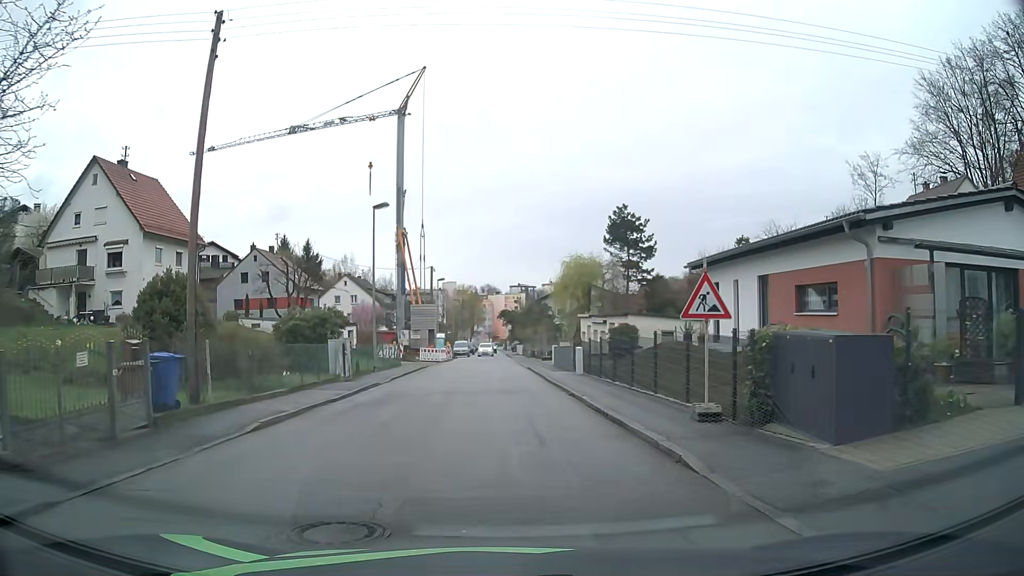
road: residential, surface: asphalt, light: Day
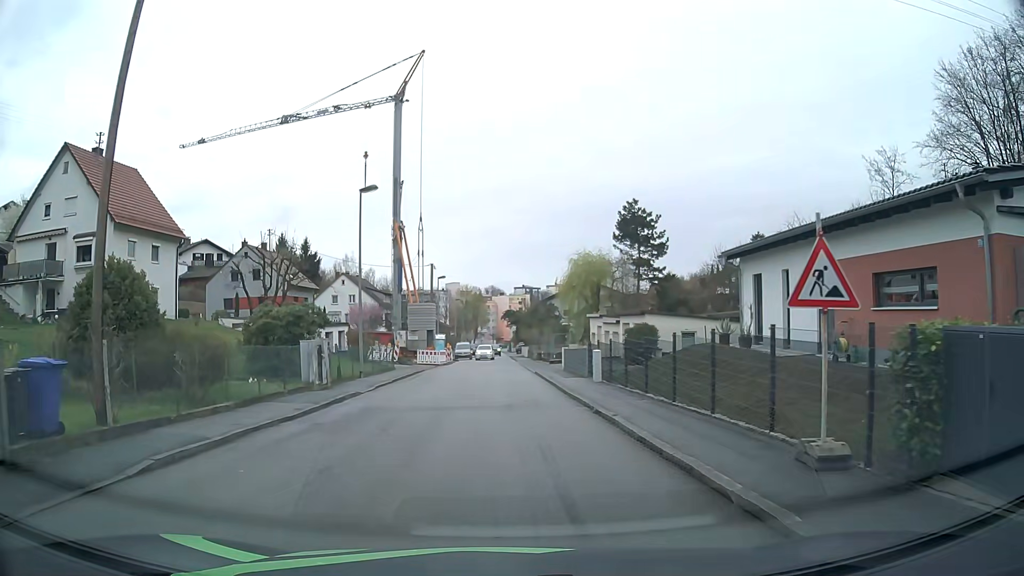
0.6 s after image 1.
(0.0, +4.0) m; -1°
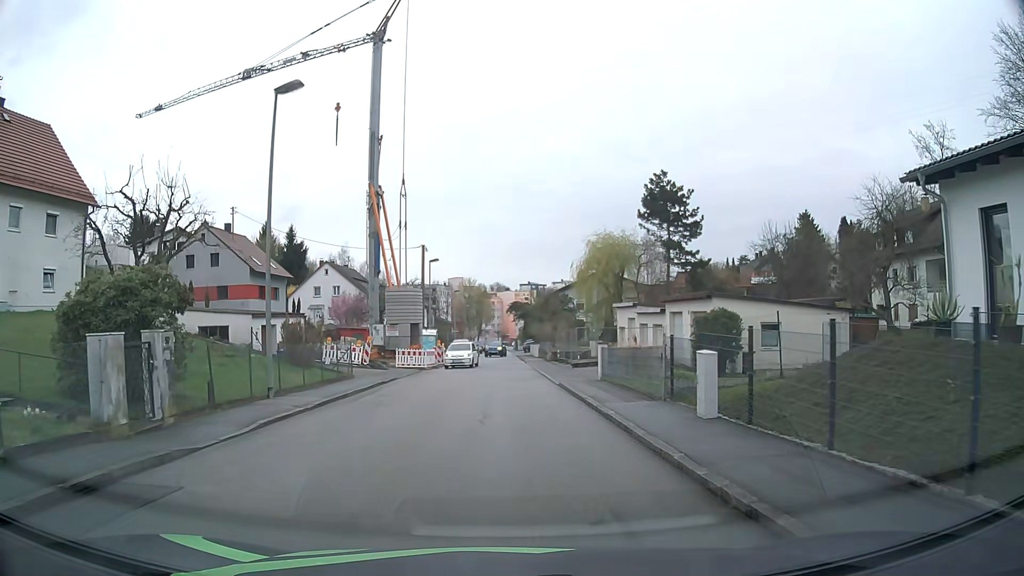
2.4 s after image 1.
(0.0, +11.9) m; 0°
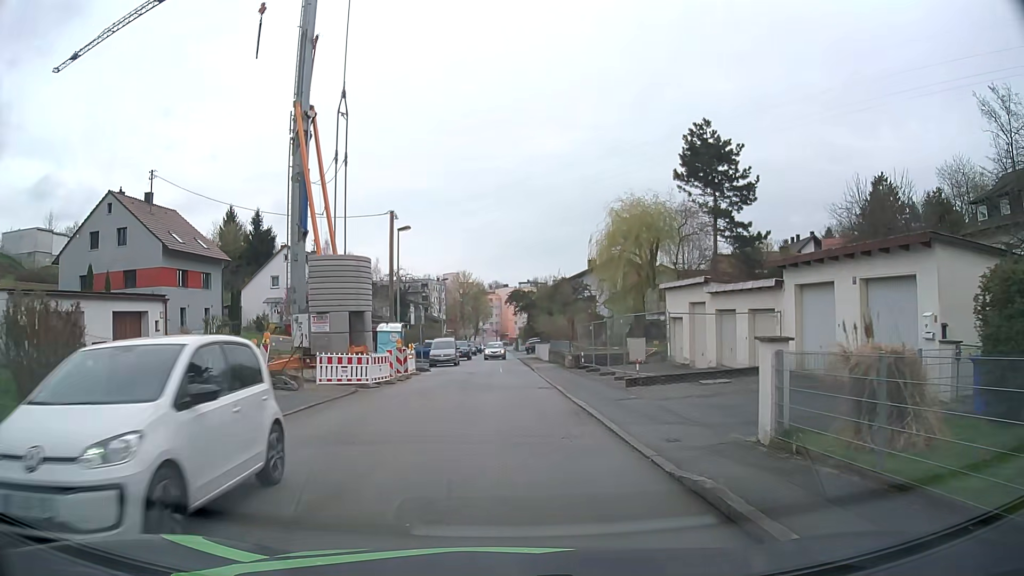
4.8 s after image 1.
(0.0, +15.5) m; 0°
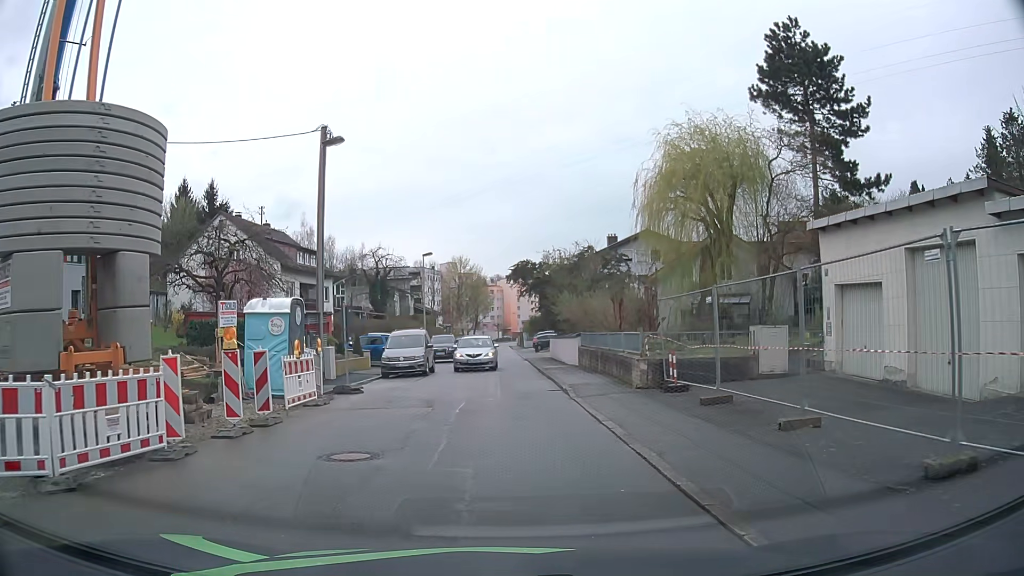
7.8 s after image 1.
(-0.1, +16.9) m; 0°
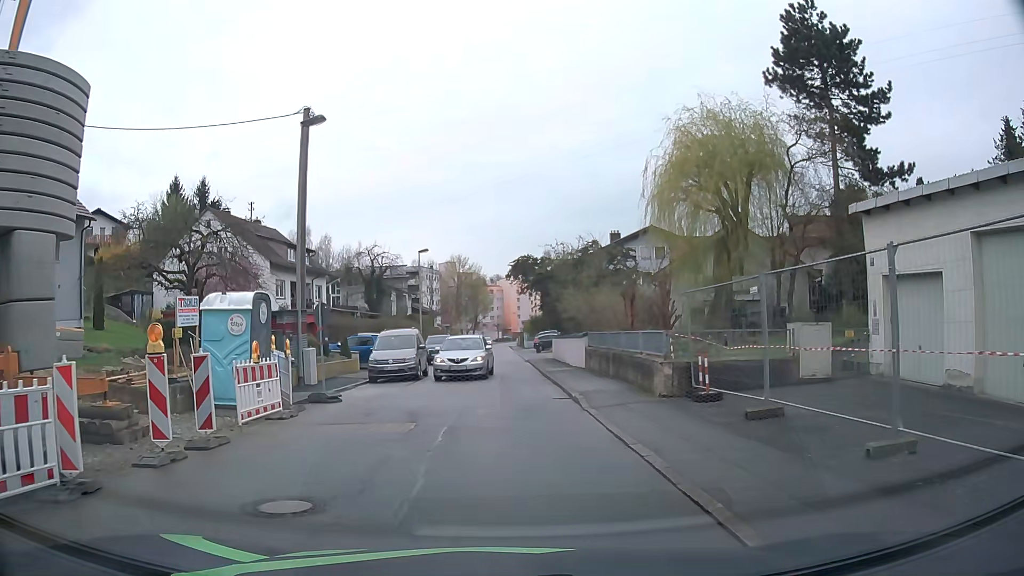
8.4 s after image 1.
(0.0, +2.3) m; +1°
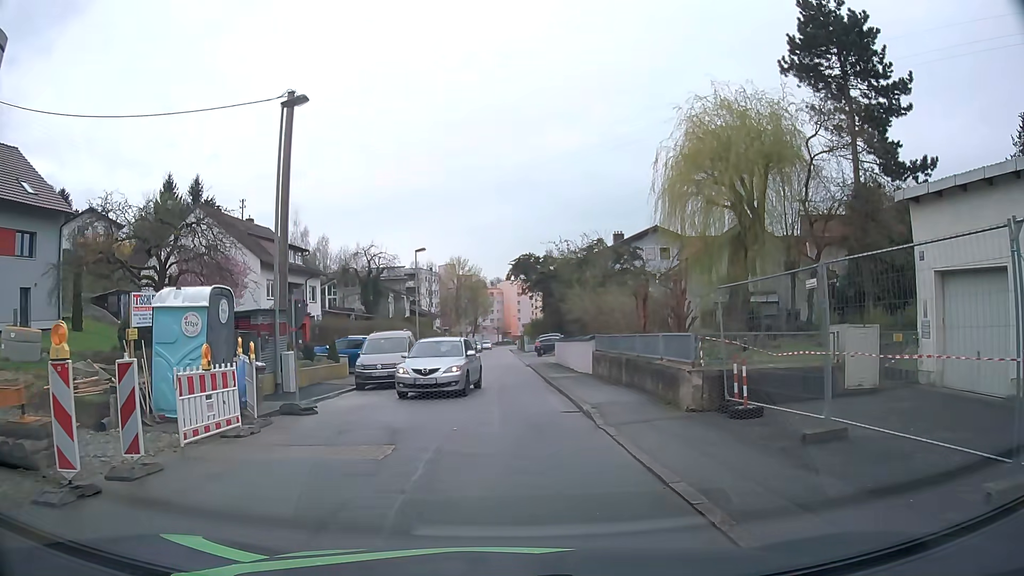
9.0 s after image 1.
(0.0, +2.0) m; -1°
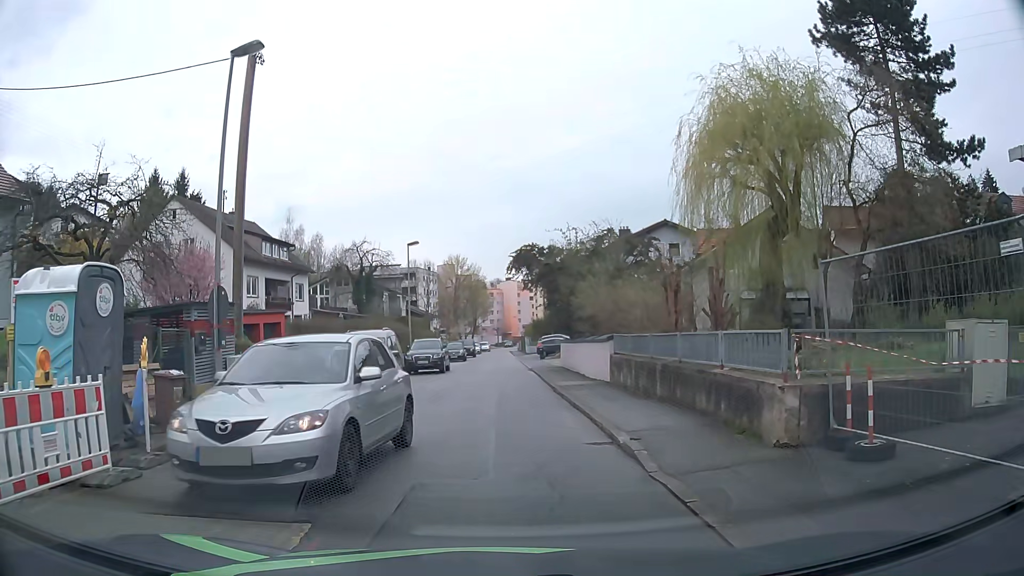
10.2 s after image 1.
(0.0, +3.9) m; +1°
(0, +10) (-1, +20) (-1, +30) (-1, +40) (-2, +50) (-2, +60) (-2, +70) (-2, +80) (-3, +90) (-3, +100) m
